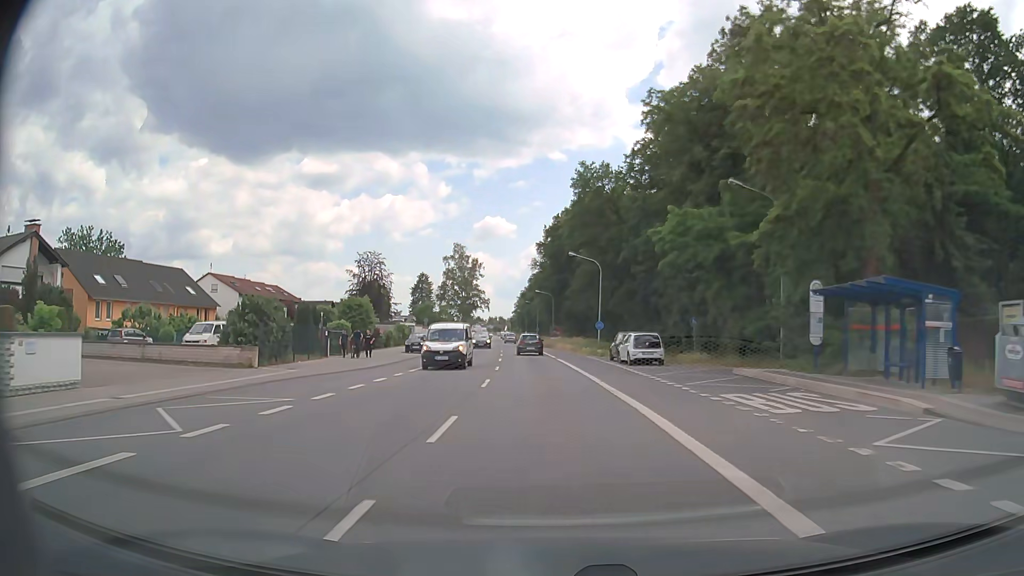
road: primary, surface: asphalt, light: Day
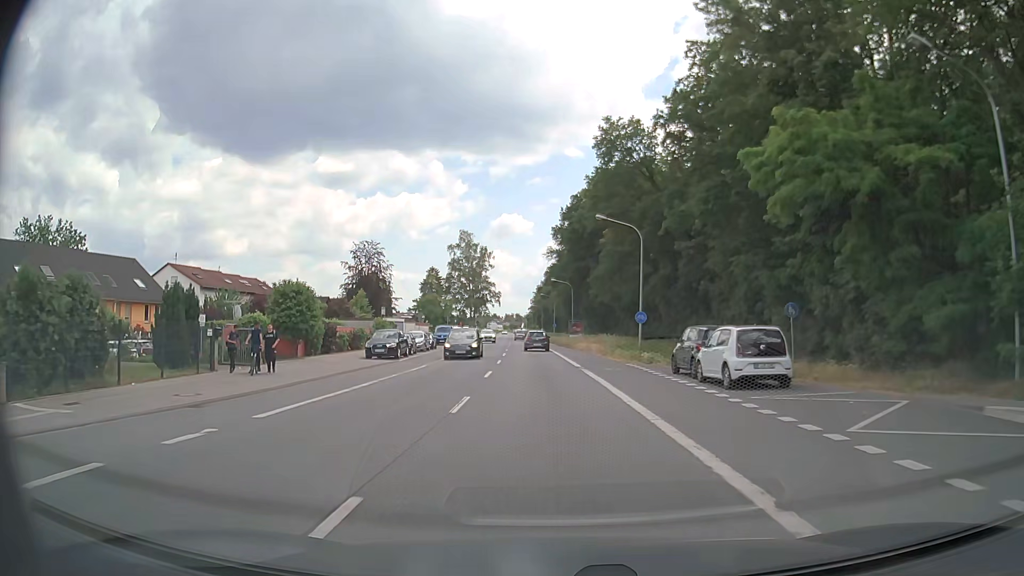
(-0.2, +15.1) m; -1°
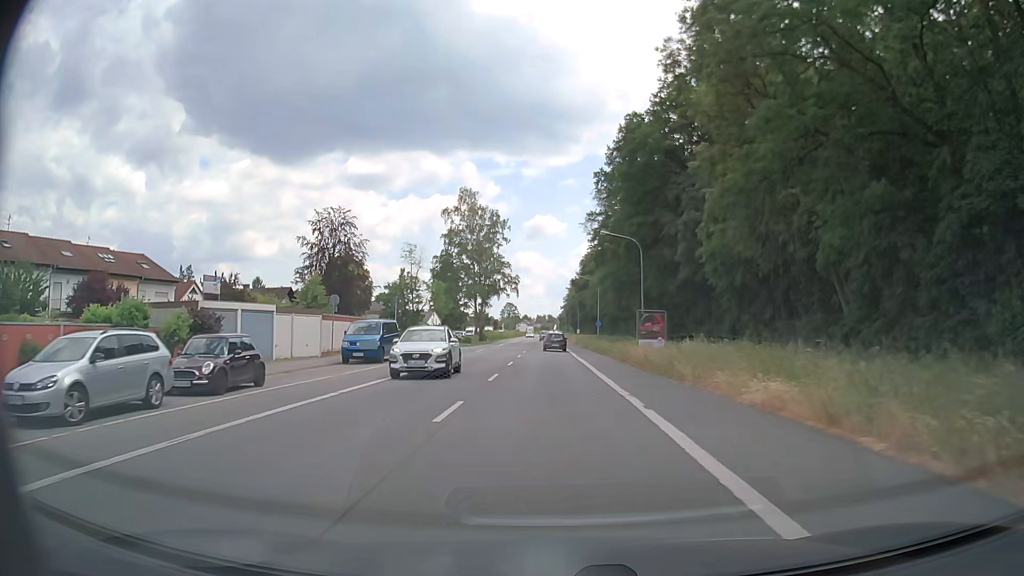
(-1.2, +38.6) m; -3°
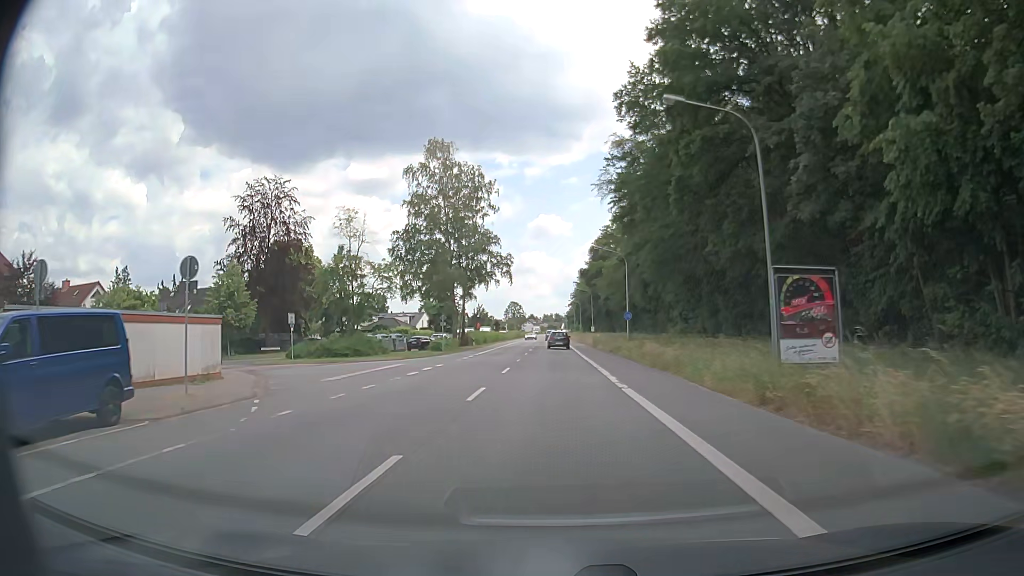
(-0.2, +23.7) m; -1°
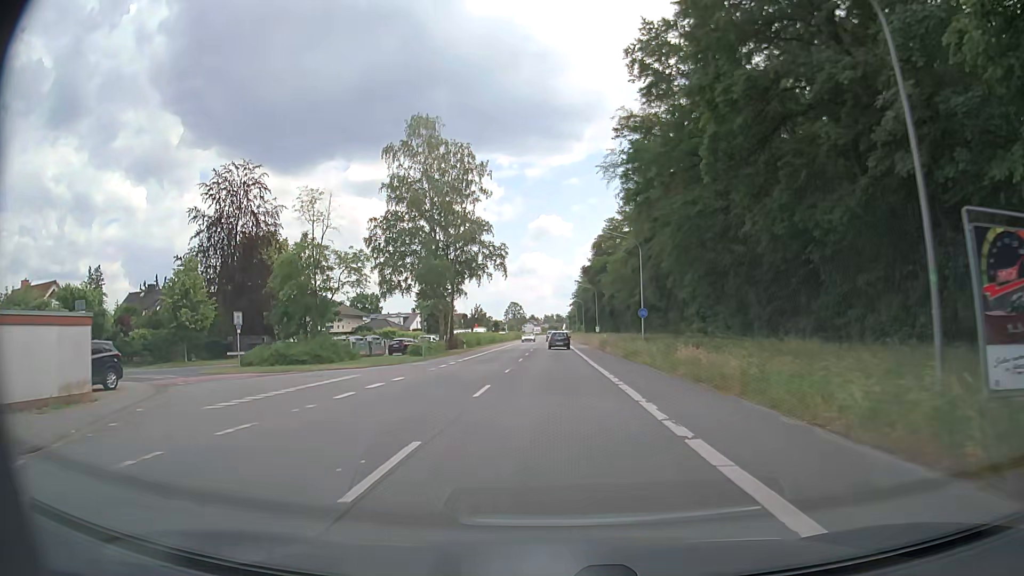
(0.0, +8.0) m; 0°
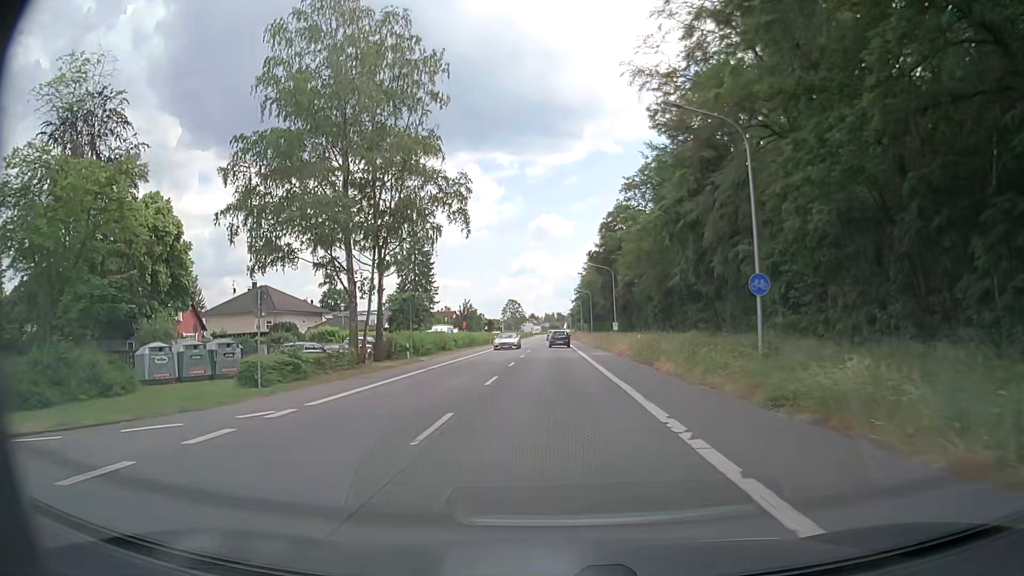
(-0.2, +24.3) m; -1°
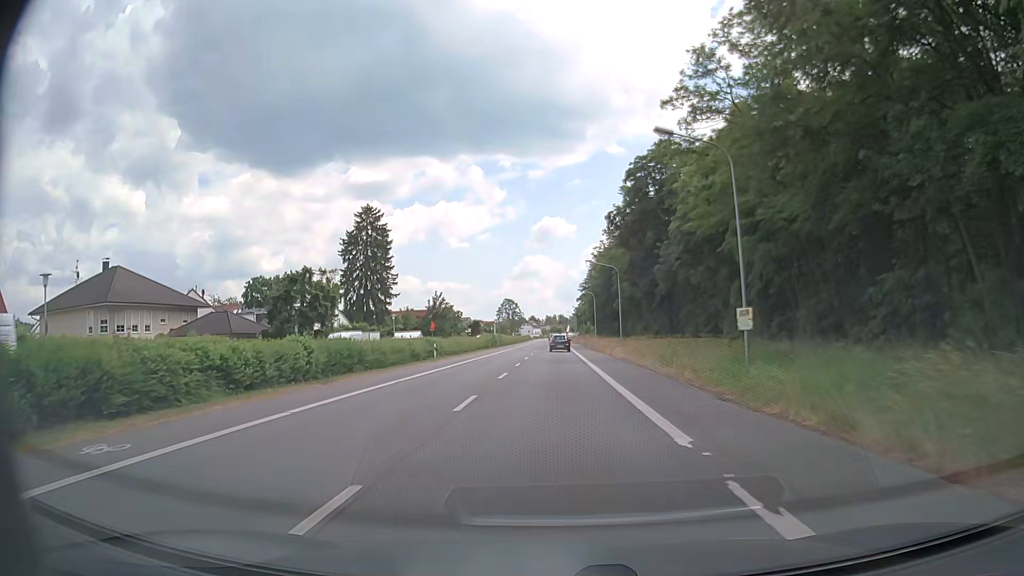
(0.0, +41.3) m; +1°
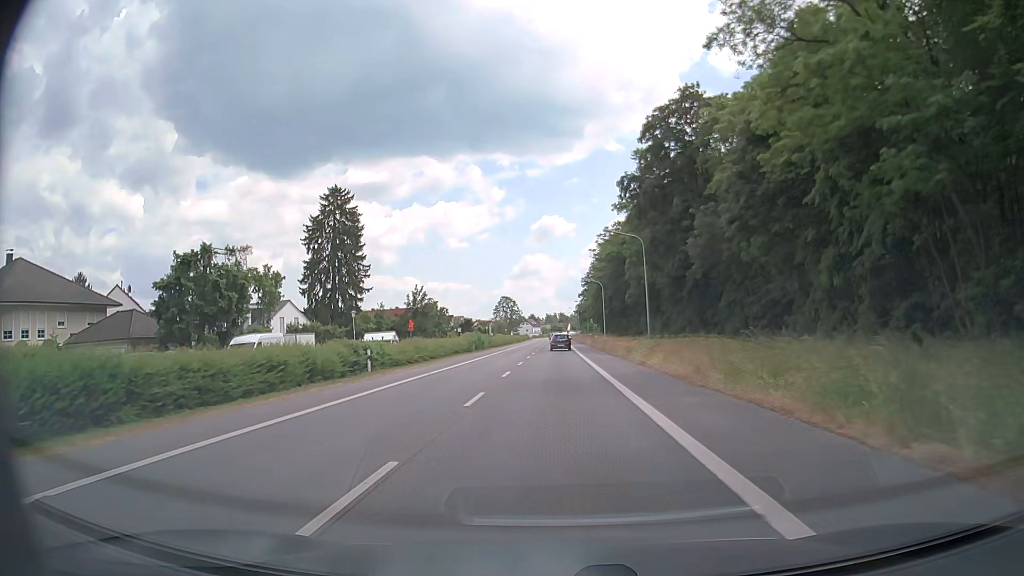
(-0.2, +16.8) m; -1°
